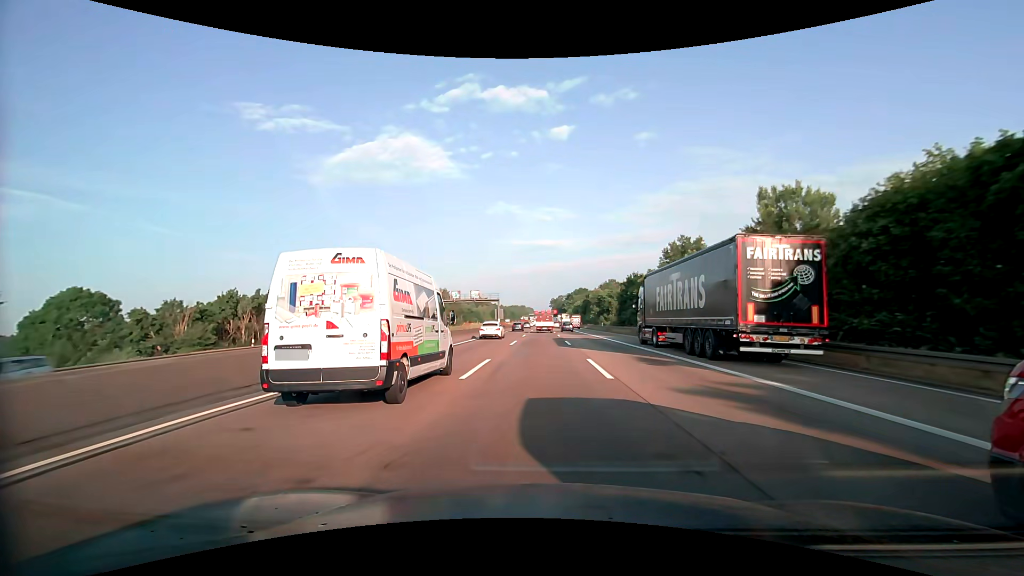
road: motorway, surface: asphalt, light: Day
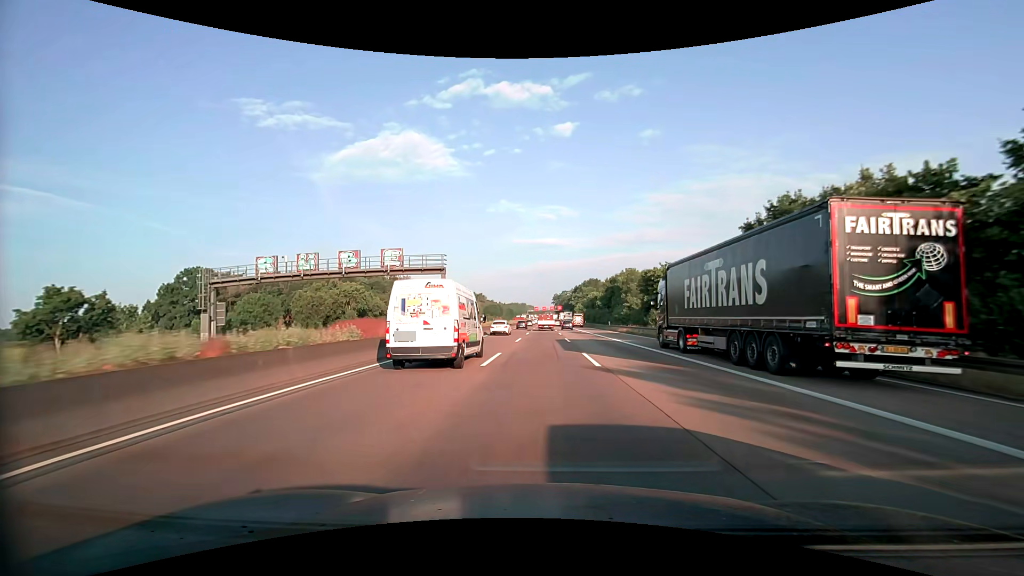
(-0.1, +50.9) m; 0°
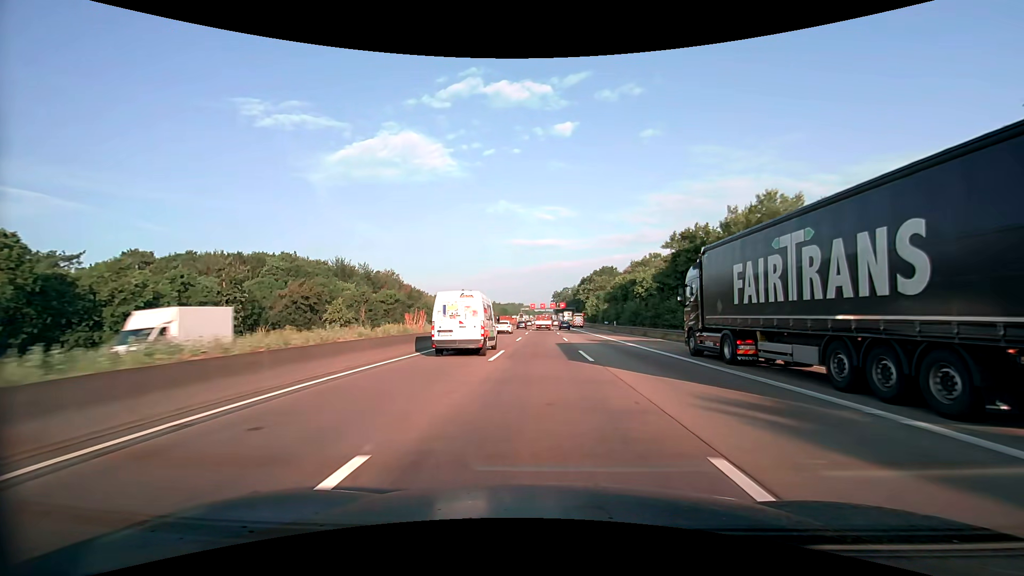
(+0.1, +52.0) m; 0°
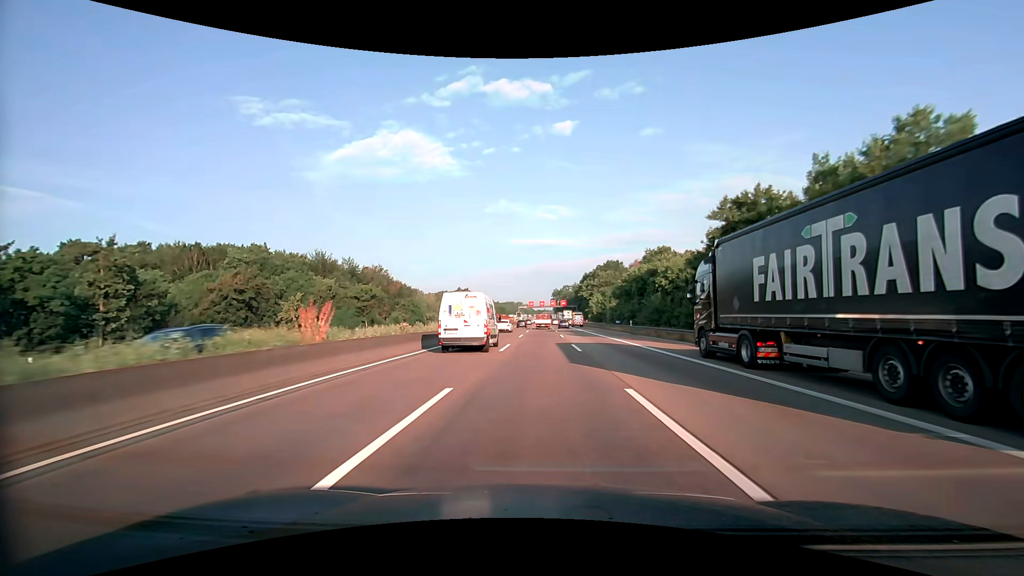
(0.0, +13.2) m; 0°
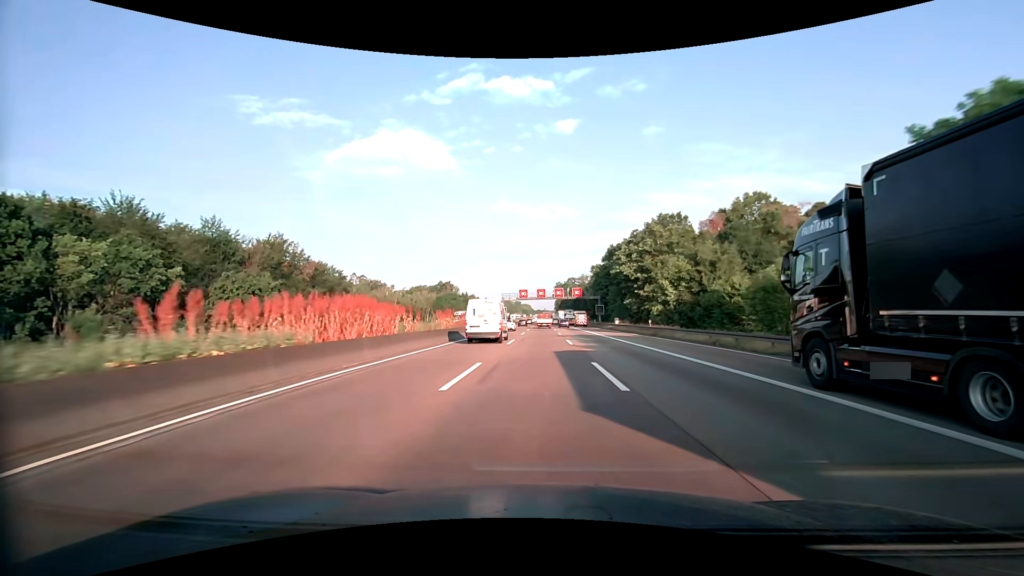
(0.0, +66.5) m; 0°
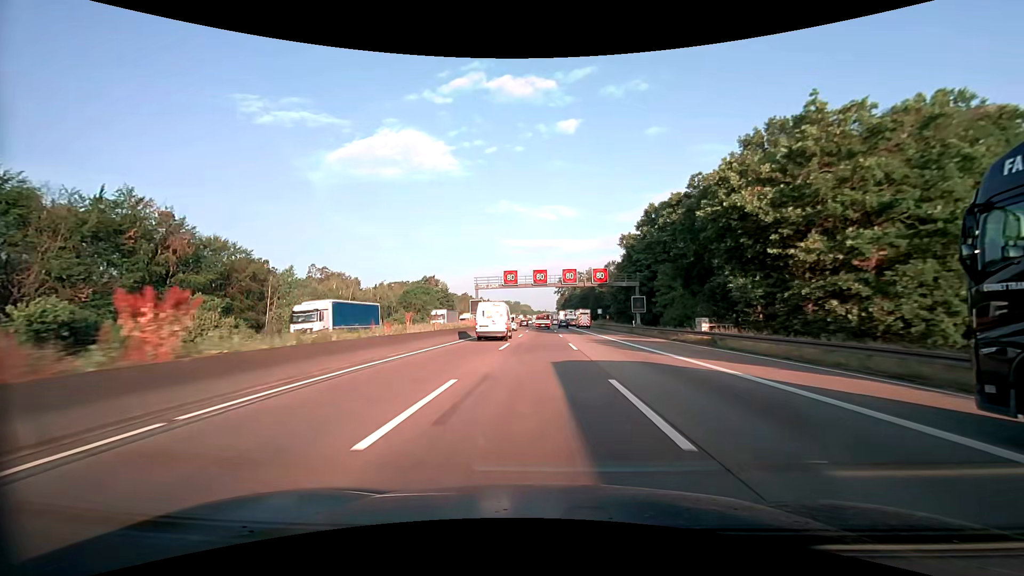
(+0.2, +40.2) m; 0°
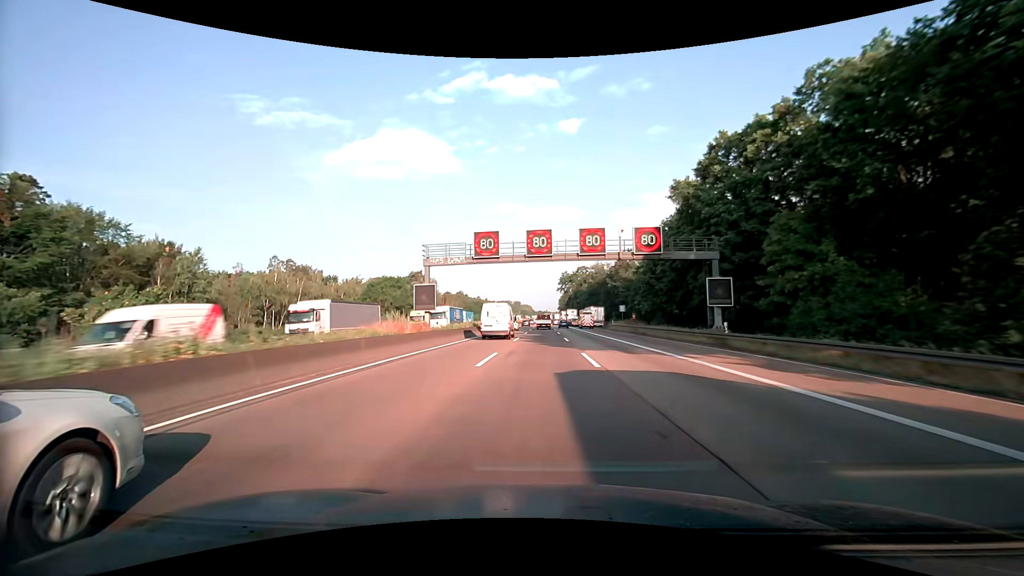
(0.0, +26.8) m; 0°
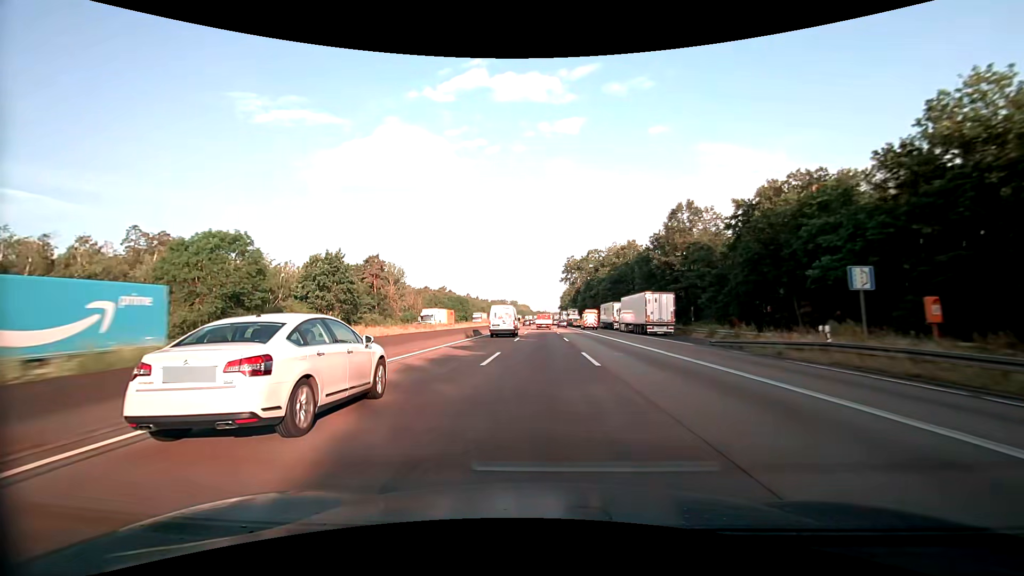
(+0.2, +53.6) m; 0°
(0, +10) (0, +20) (0, +30) (0, +40) (0, +50) (0, +60) (0, +70) (0, +80) (0, +90) (0, +100) m
